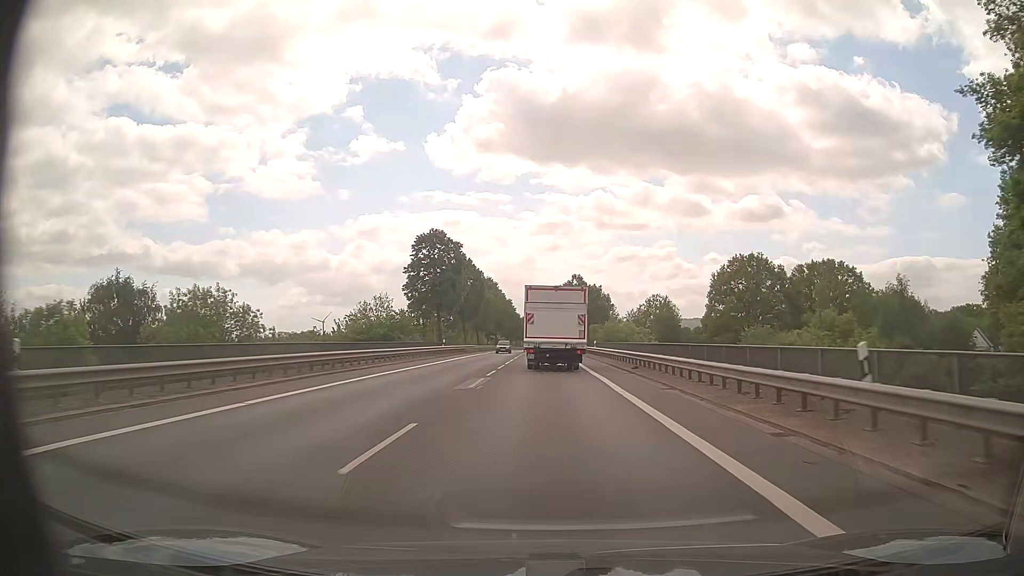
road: primary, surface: asphalt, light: Day
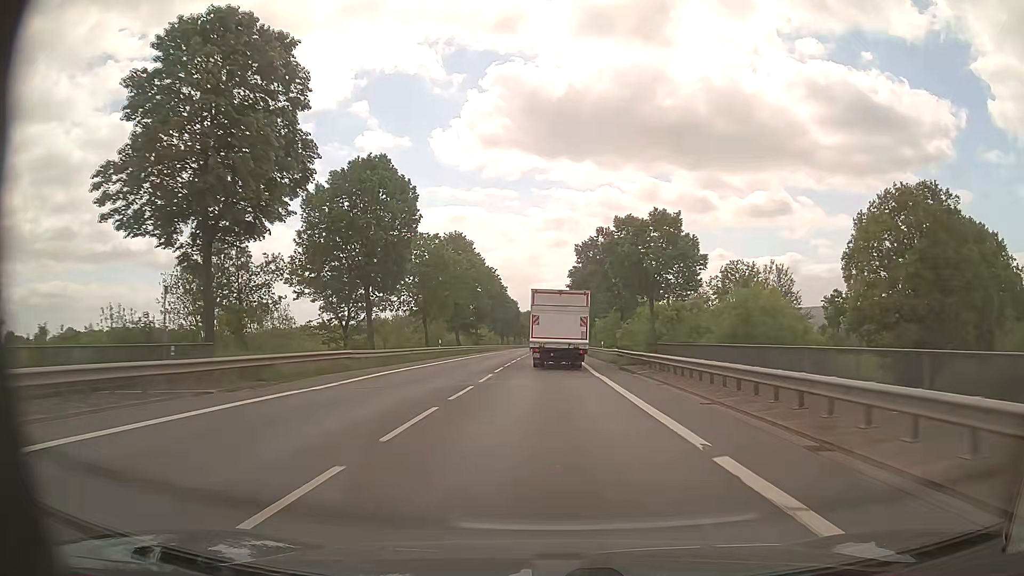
(-0.2, +52.2) m; 0°
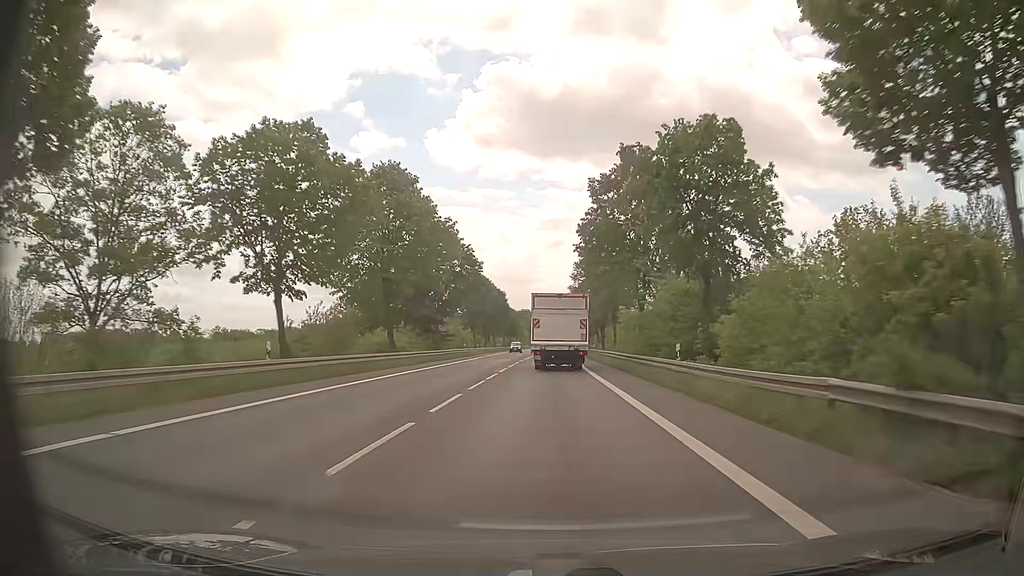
(+0.1, +32.7) m; 0°
(0, +10) (0, +20) (0, +30) (0, +40) (0, +50) (+1, +60) (+1, +70) (+1, +80) (+2, +90) (+2, +100) m
